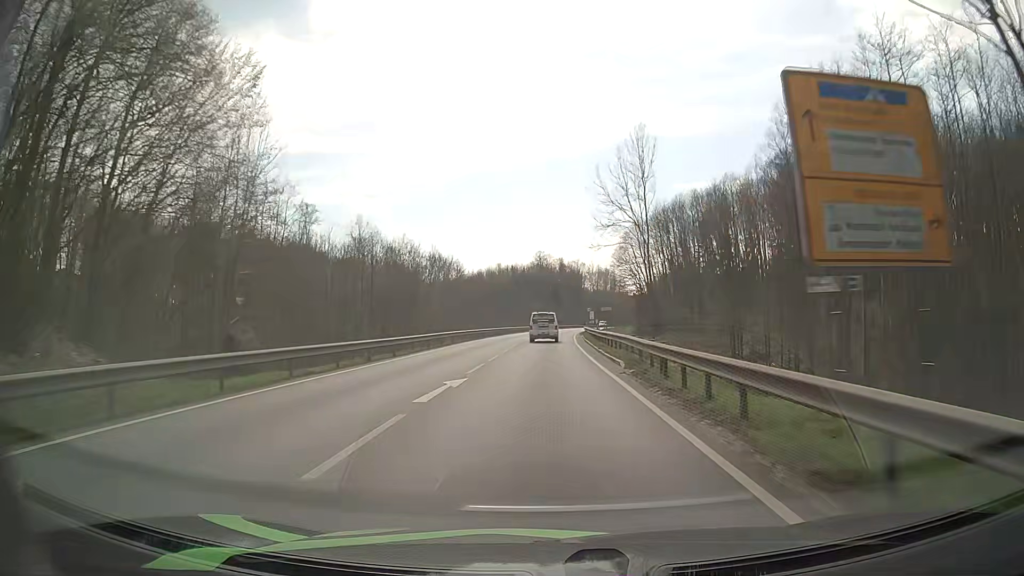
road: primary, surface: asphalt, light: Day
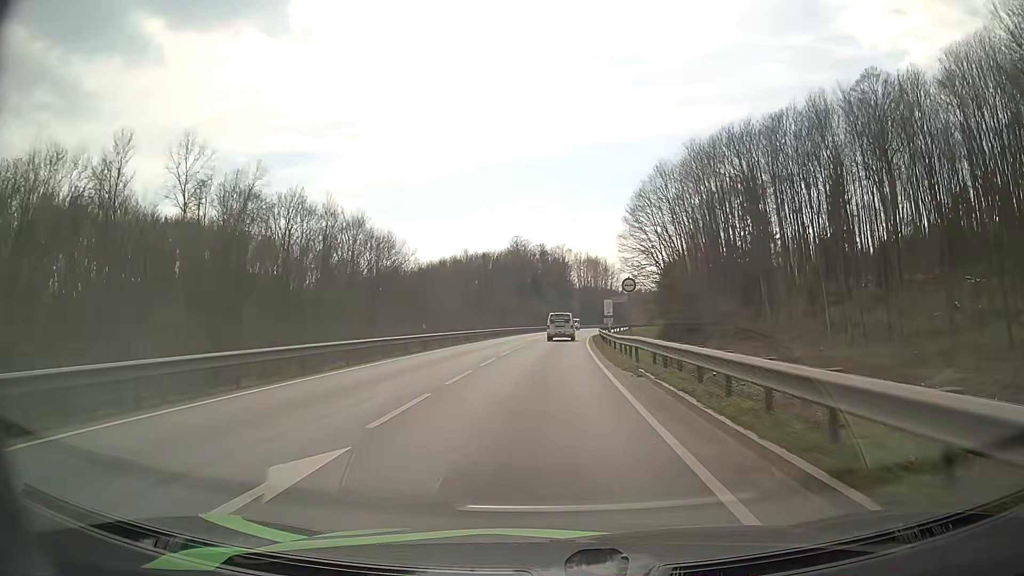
(+0.7, +51.0) m; +2°
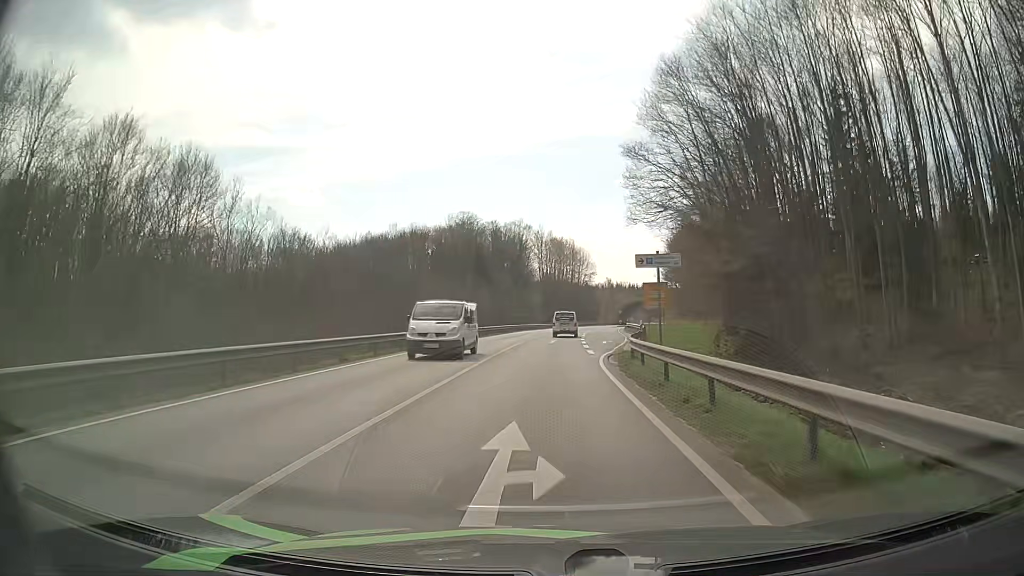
(+1.4, +48.2) m; +3°
(0, +10) (+1, +20) (+1, +30) (+2, +40) (+3, +50) (+5, +60) (+6, +70) (+7, +80) (+8, +90) (+9, +100) m
